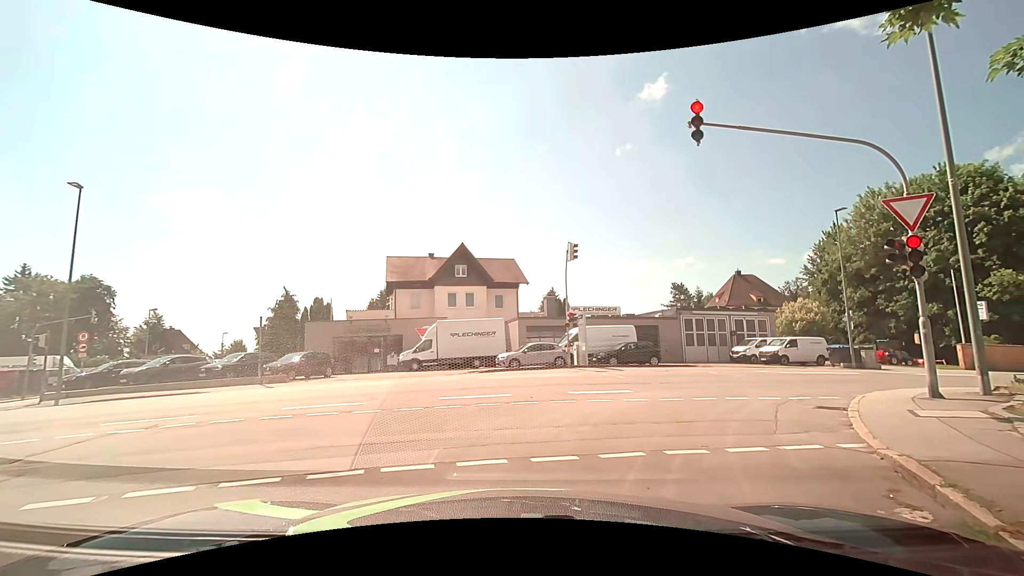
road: residential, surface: asphalt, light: Day
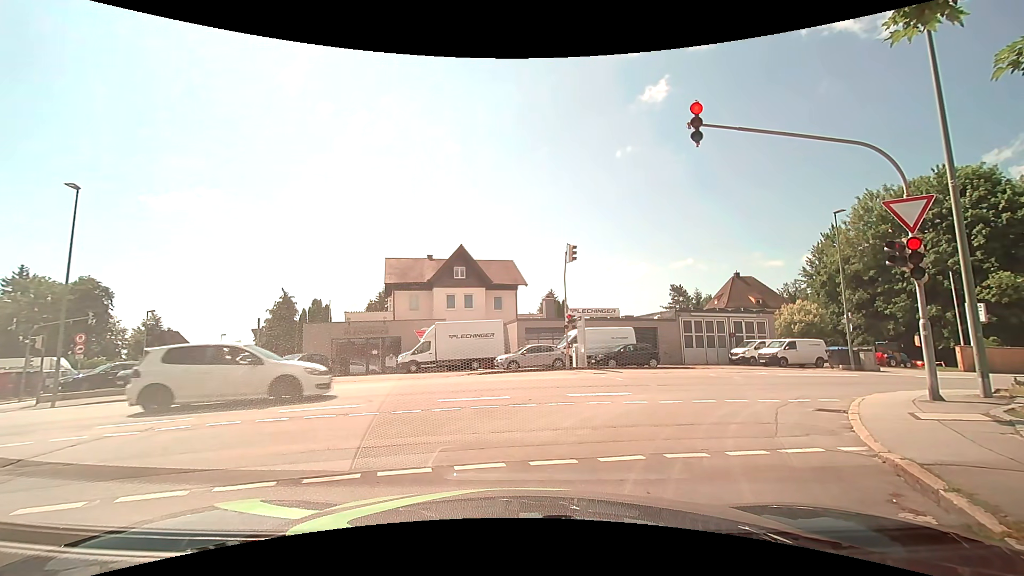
(0.0, +0.1) m; 0°
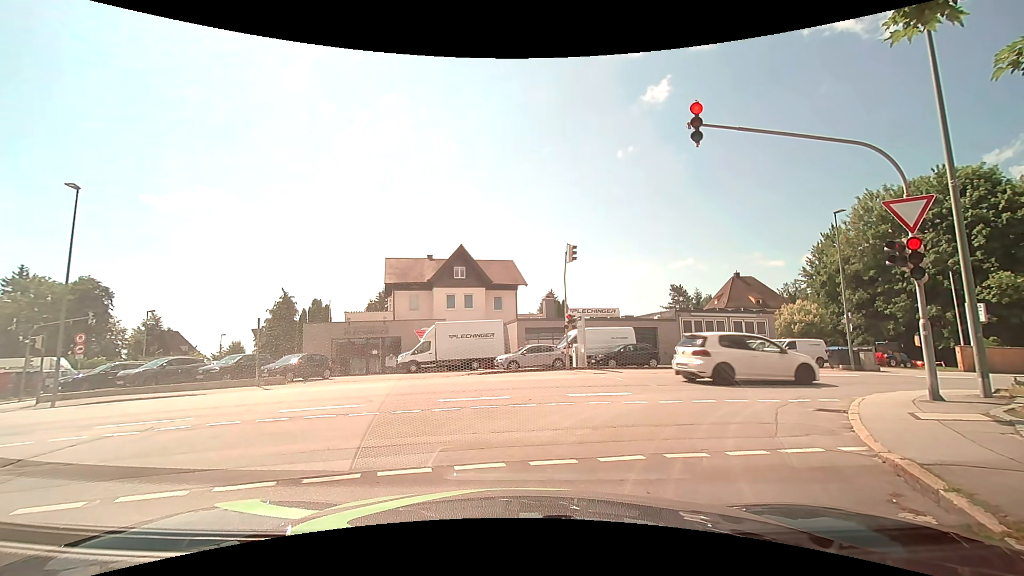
(0.0, 0.0) m; 0°
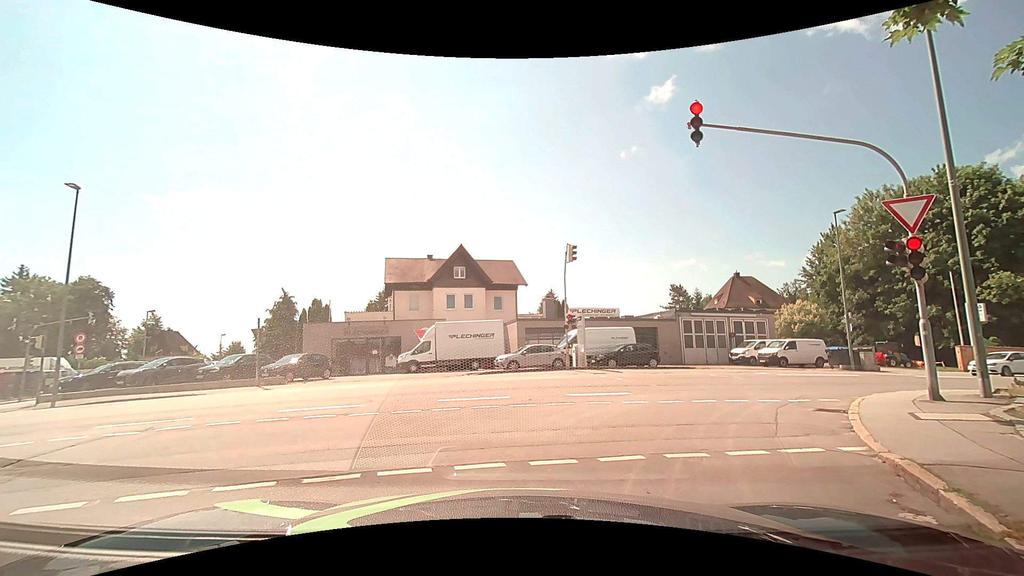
(0.0, 0.0) m; 0°
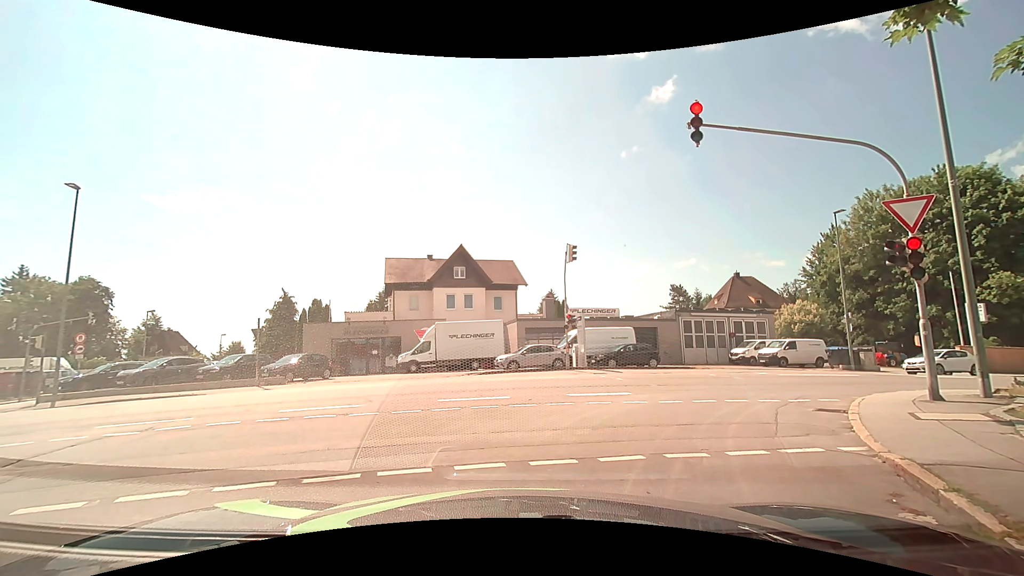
(0.0, 0.0) m; 0°
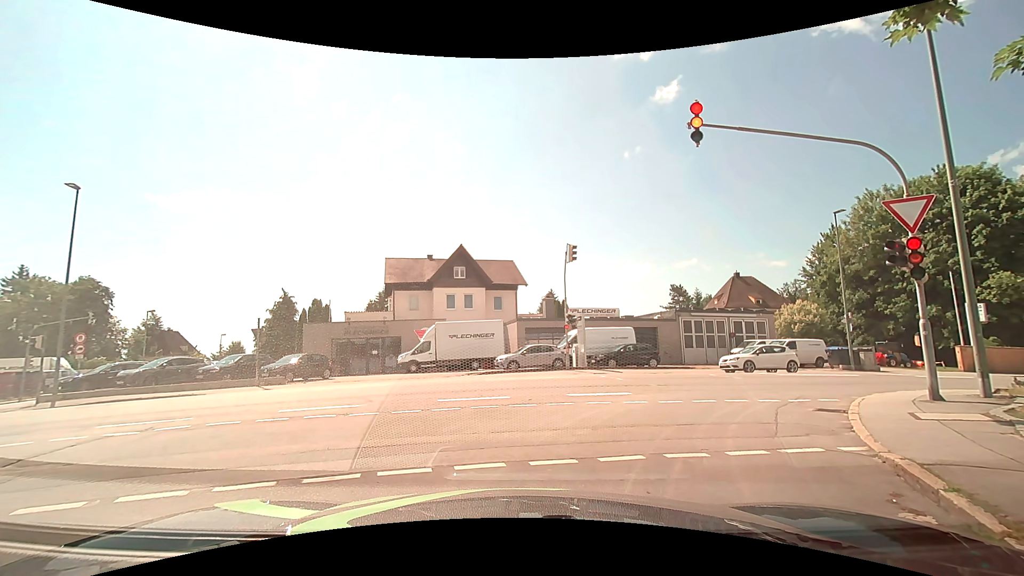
(0.0, 0.0) m; 0°
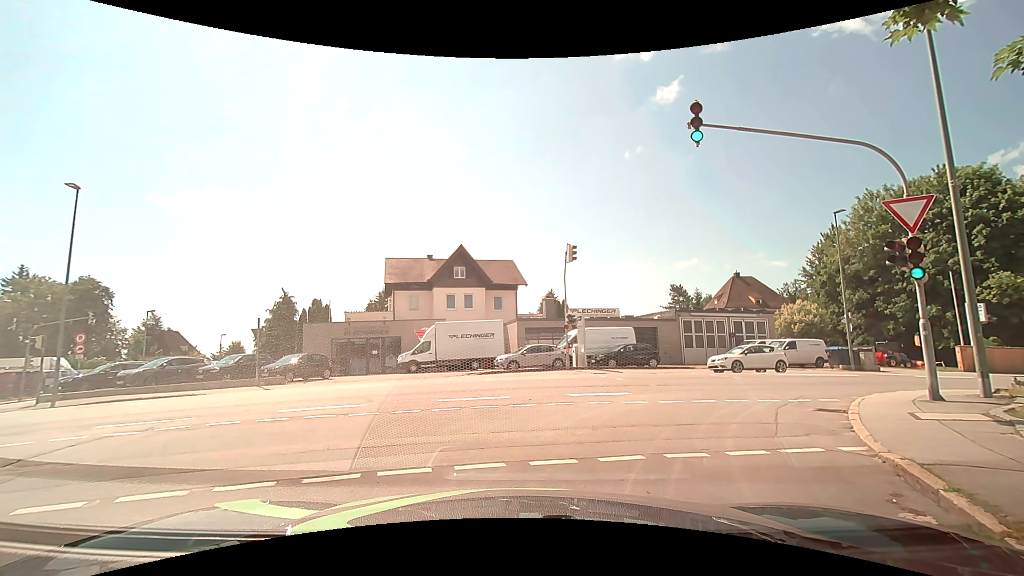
(0.0, 0.0) m; 0°
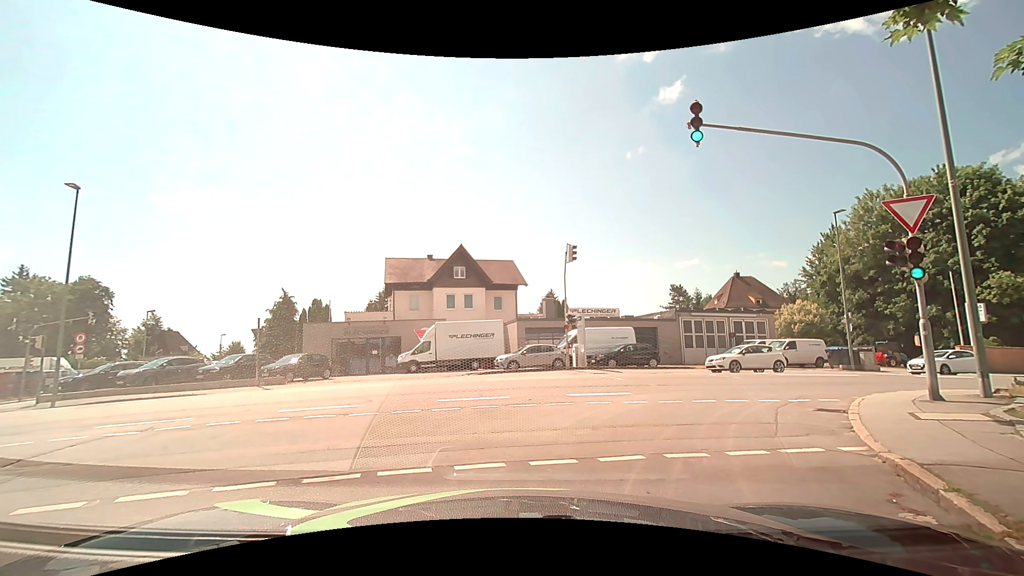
(0.0, 0.0) m; 0°
(+2, +10) (+9, +17) (+18, +20) (+28, +22) (+37, +25) (+47, +27) (+57, +29) (+67, +32) (+76, +34) (+86, +37) m
